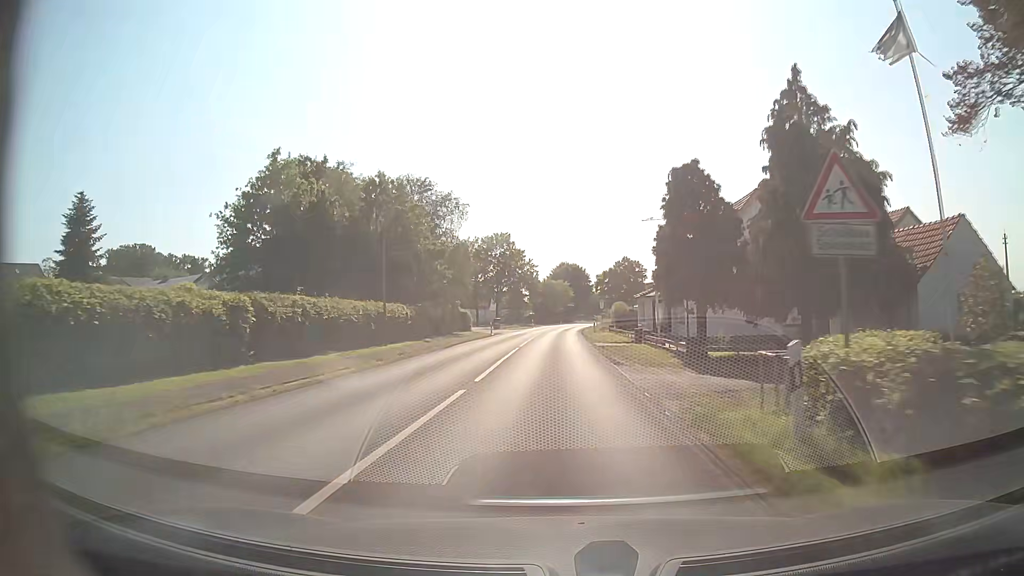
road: secondary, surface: asphalt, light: Day
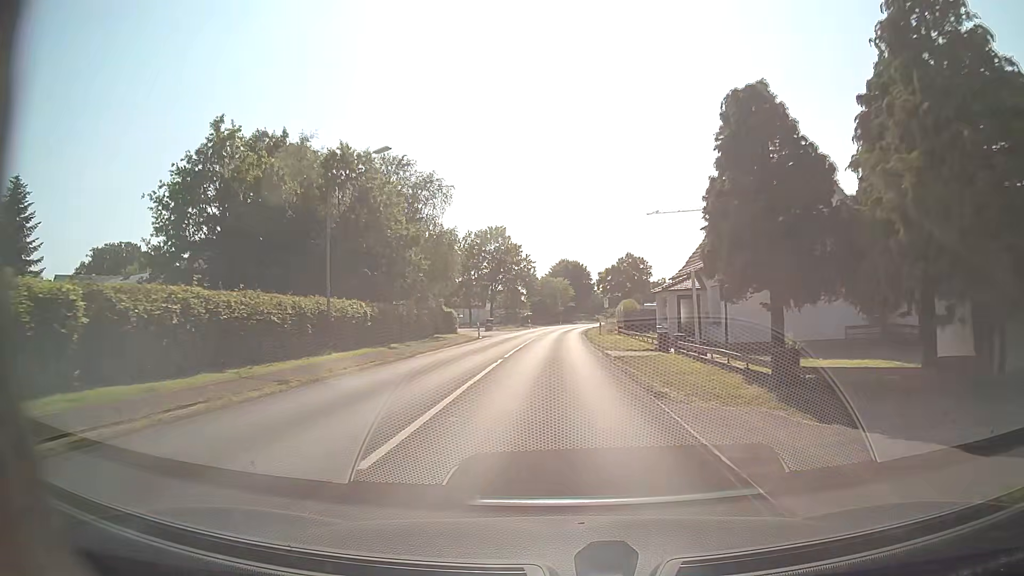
(0.0, +8.4) m; 0°
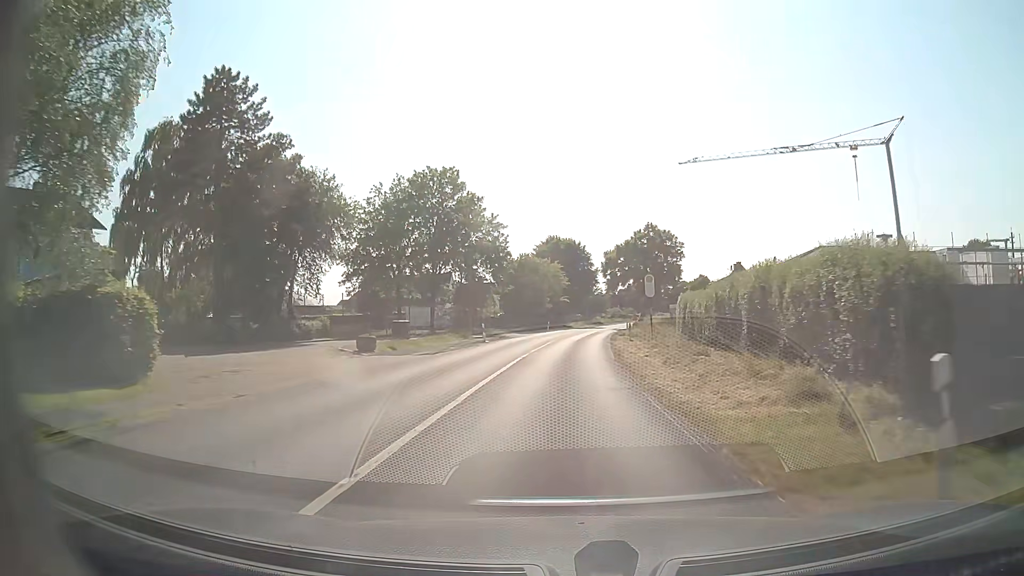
(+0.1, +42.0) m; +1°
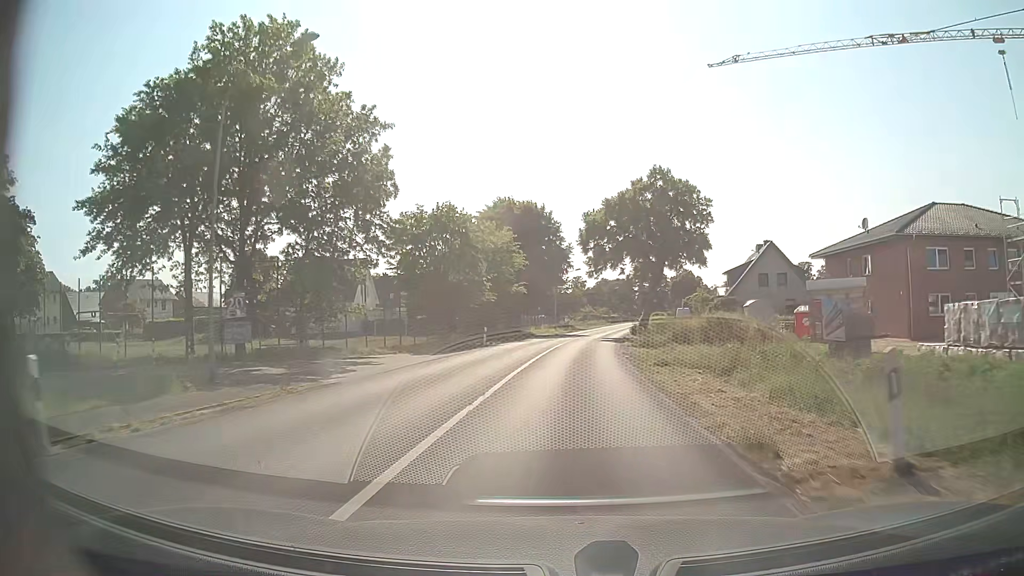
(+0.9, +33.4) m; +3°
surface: paved
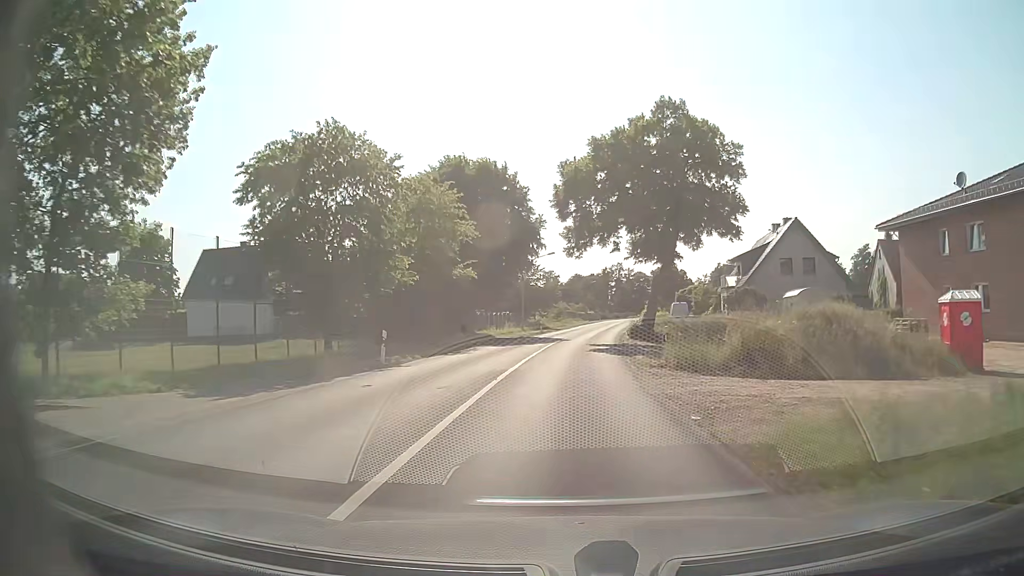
(+0.4, +16.7) m; +2°
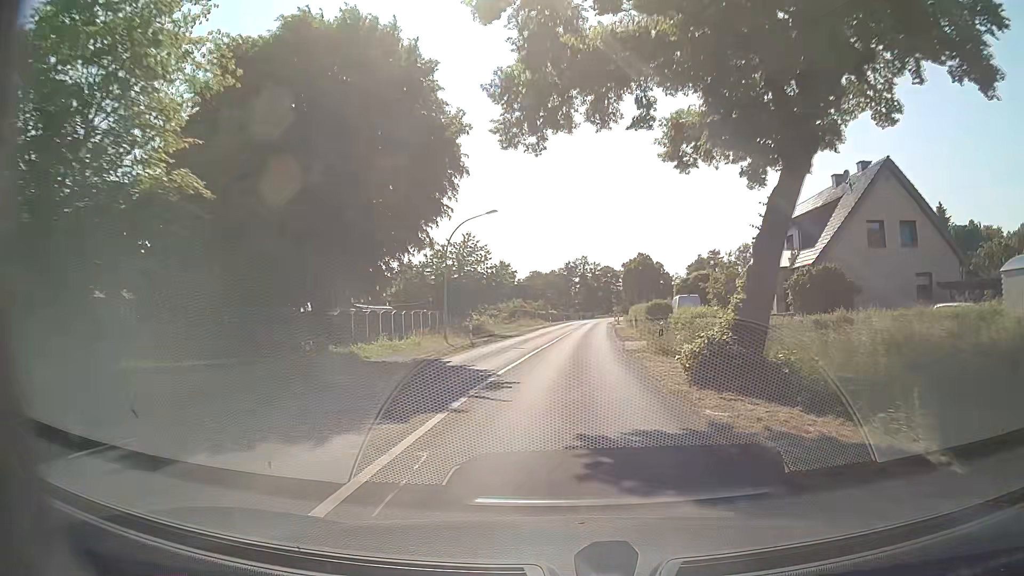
(+0.8, +25.1) m; +3°
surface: asphalt
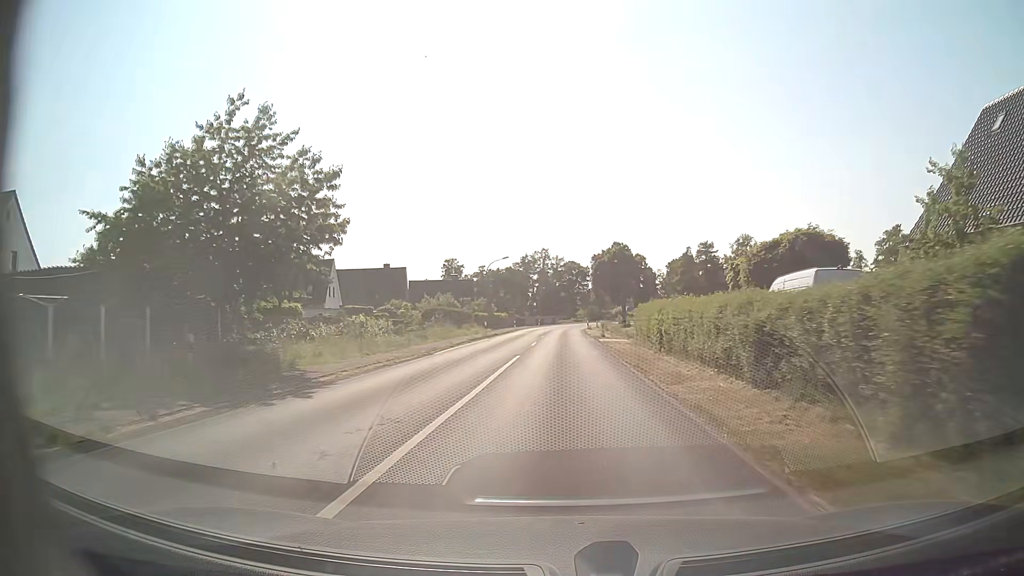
(+1.1, +33.5) m; +4°
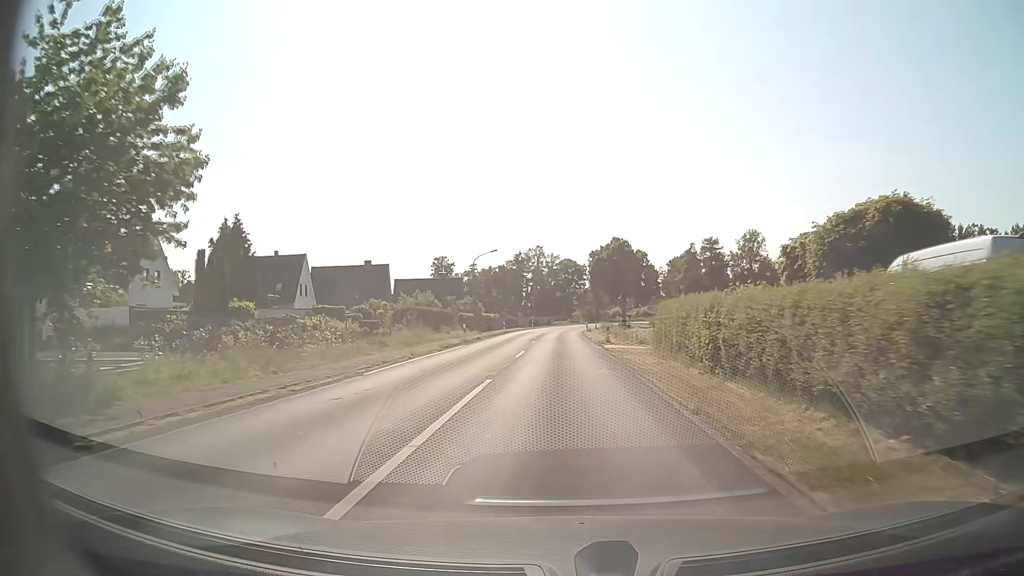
(0.0, +8.4) m; 0°
